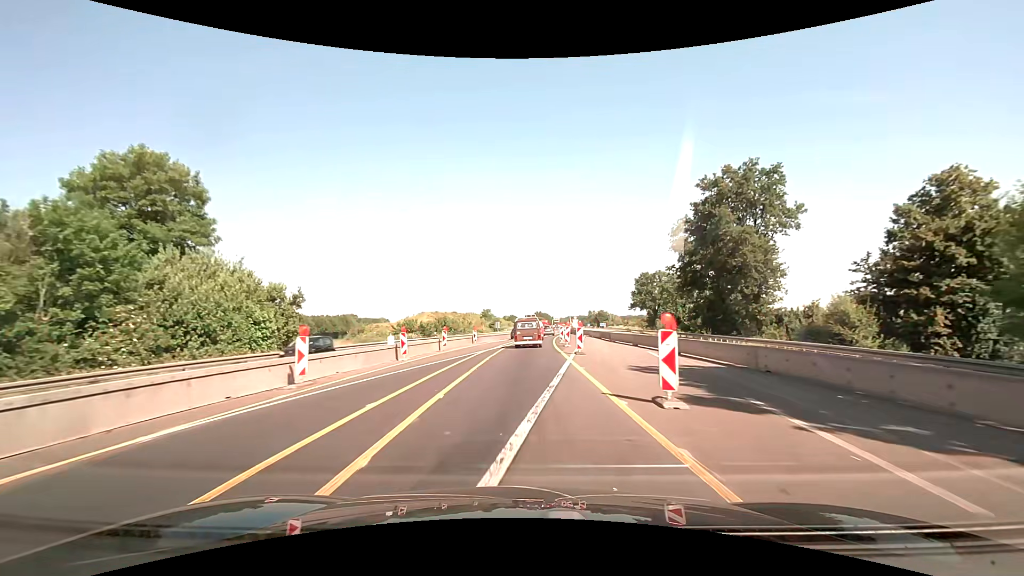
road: motorway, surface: asphalt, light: Day
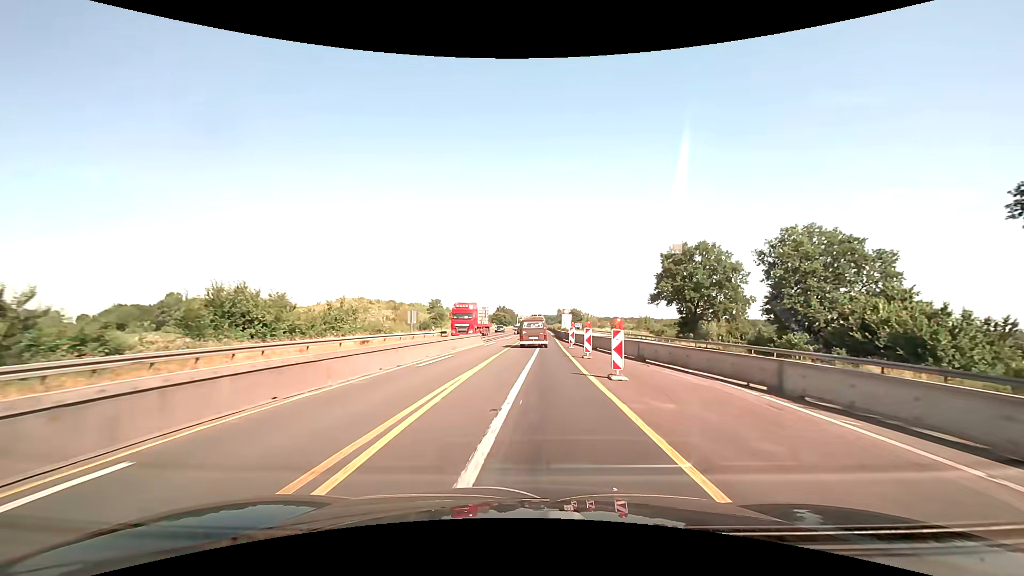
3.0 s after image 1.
(+1.7, +55.5) m; +4°
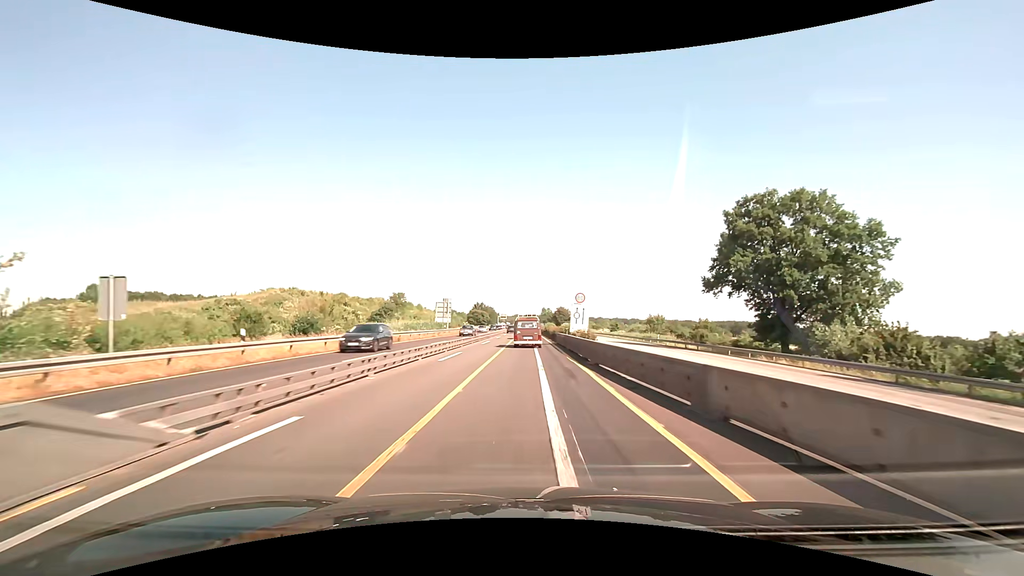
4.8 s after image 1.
(+0.8, +33.7) m; +2°
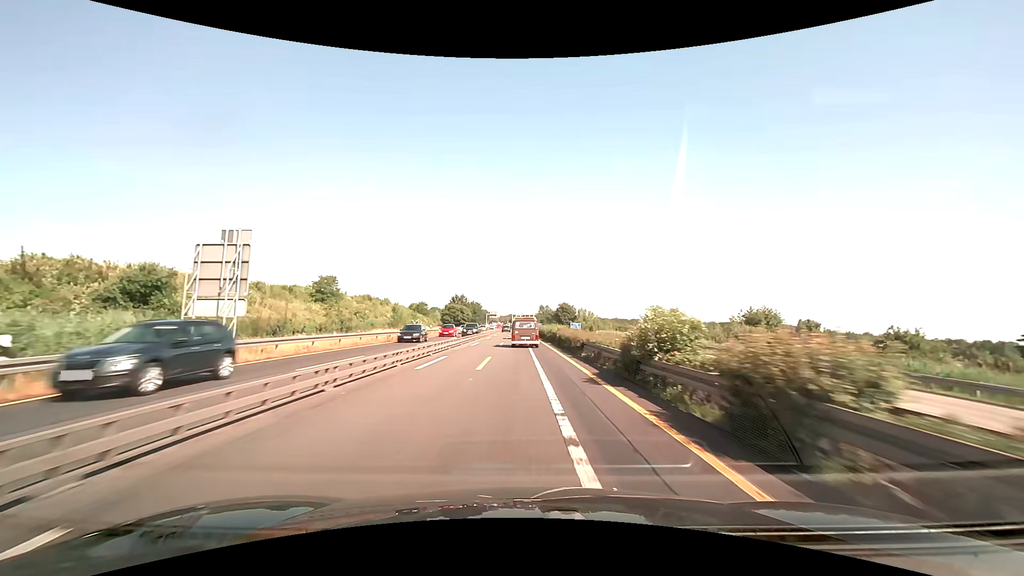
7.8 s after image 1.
(+0.5, +57.3) m; +1°
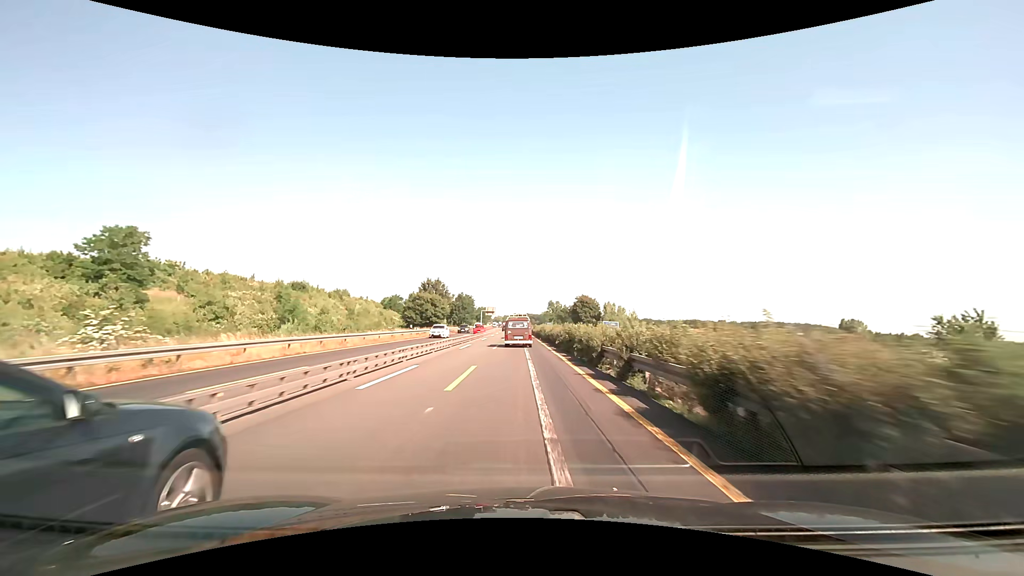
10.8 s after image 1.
(-0.2, +58.5) m; -1°
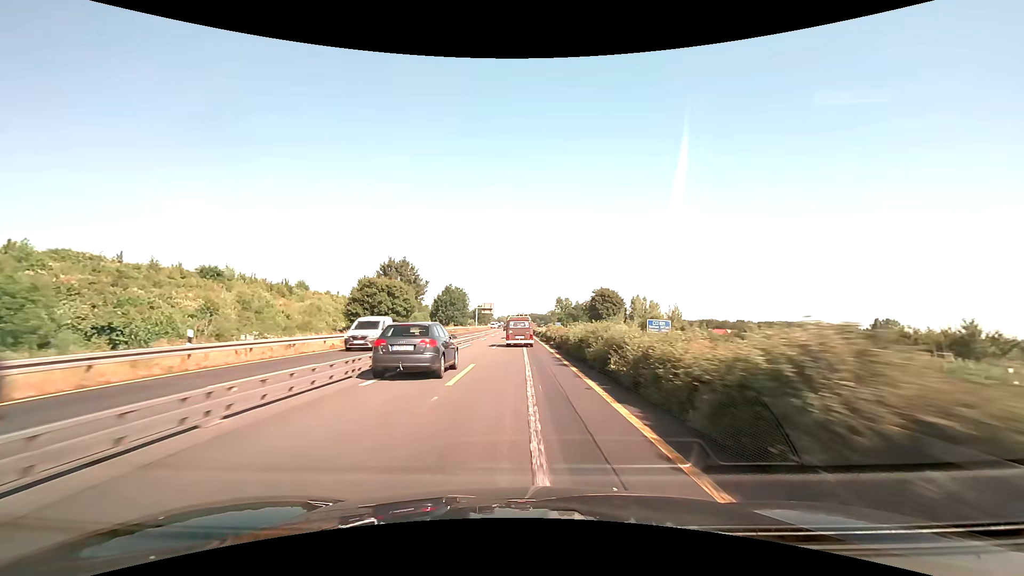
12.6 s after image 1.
(0.0, +35.6) m; 0°
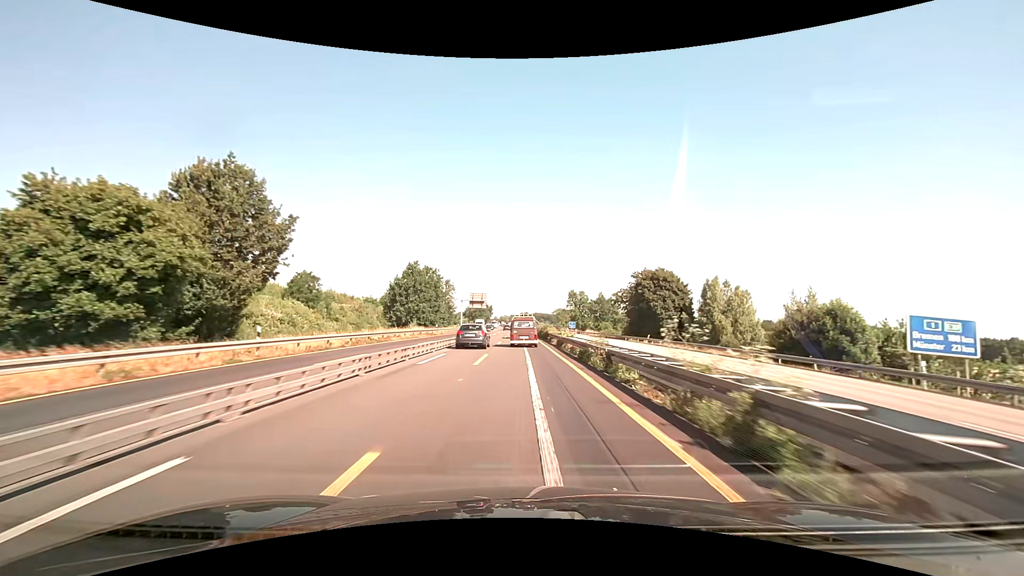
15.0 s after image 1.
(-0.3, +48.0) m; -1°
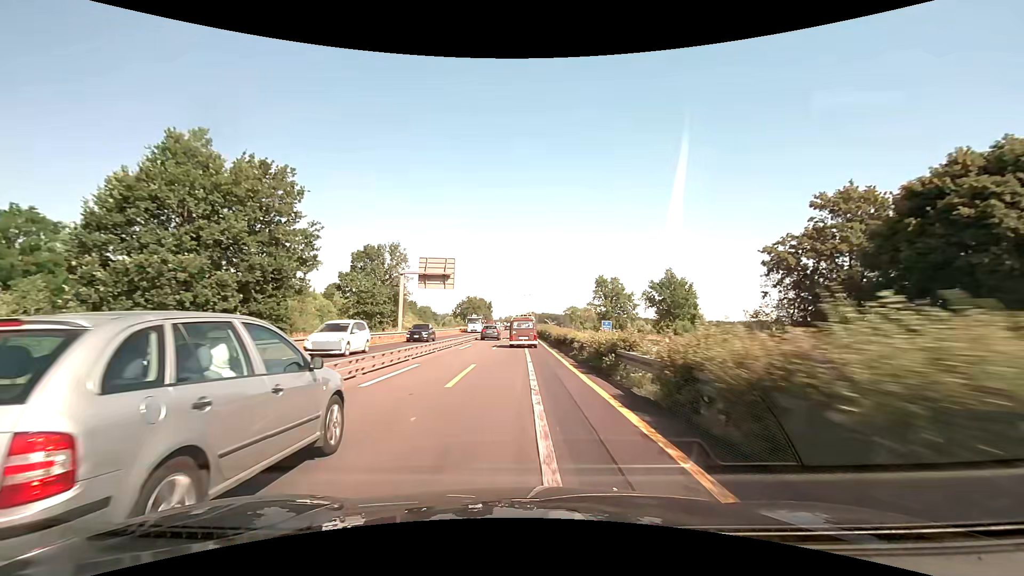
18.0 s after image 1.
(-0.3, +59.9) m; -1°
